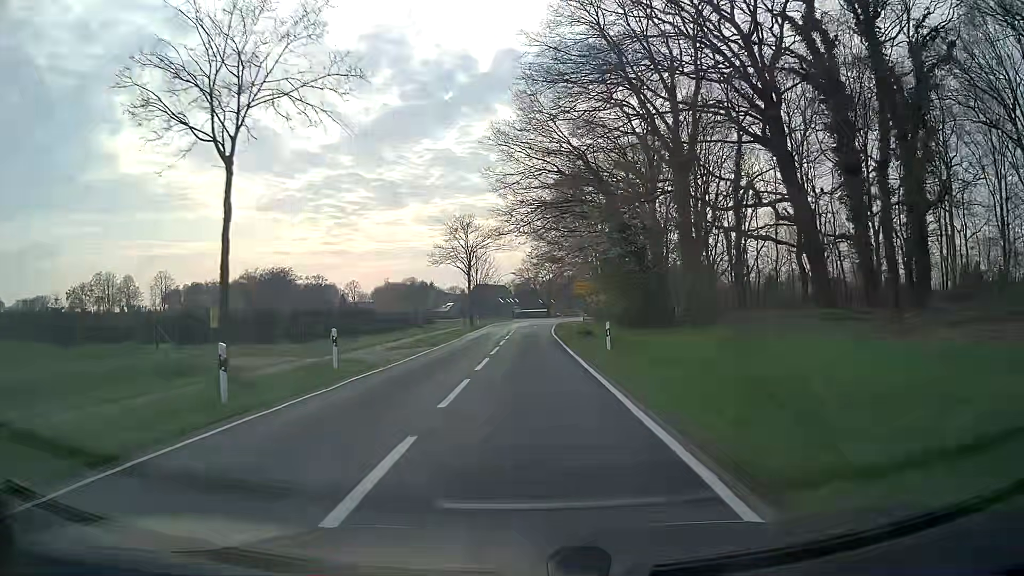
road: tertiary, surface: asphalt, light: Day
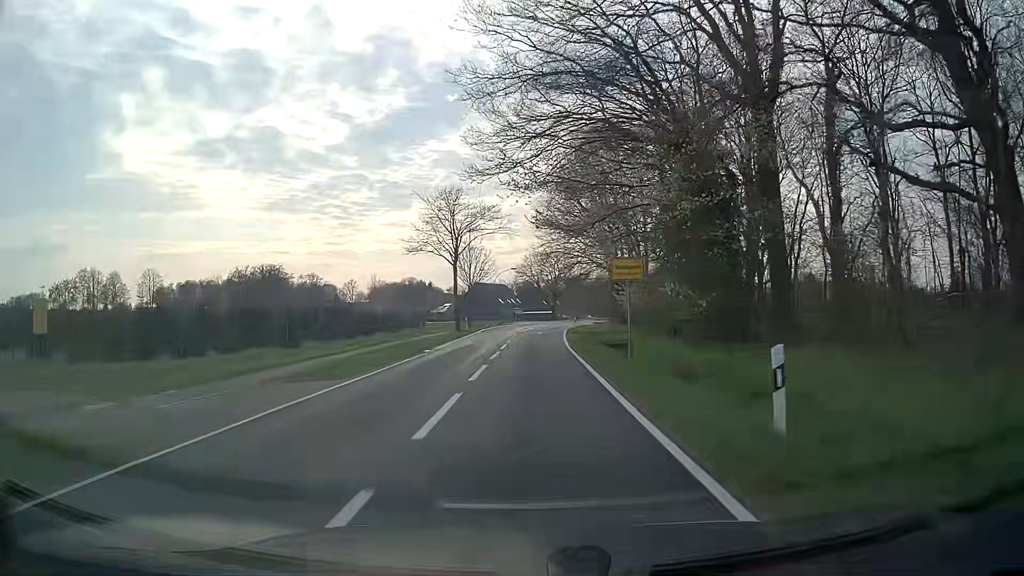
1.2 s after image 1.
(0.0, +15.2) m; 0°
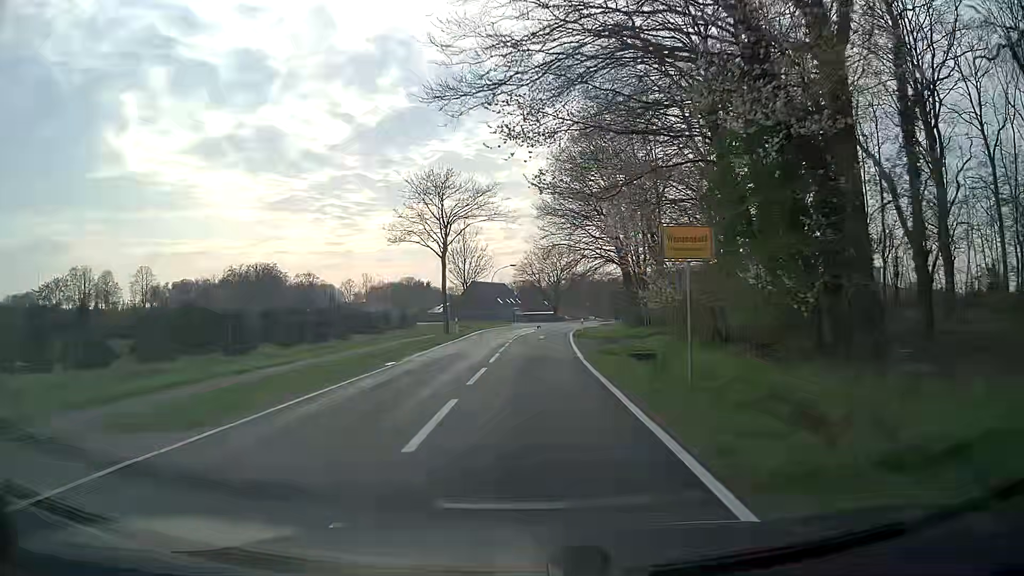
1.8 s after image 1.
(0.0, +7.3) m; 0°
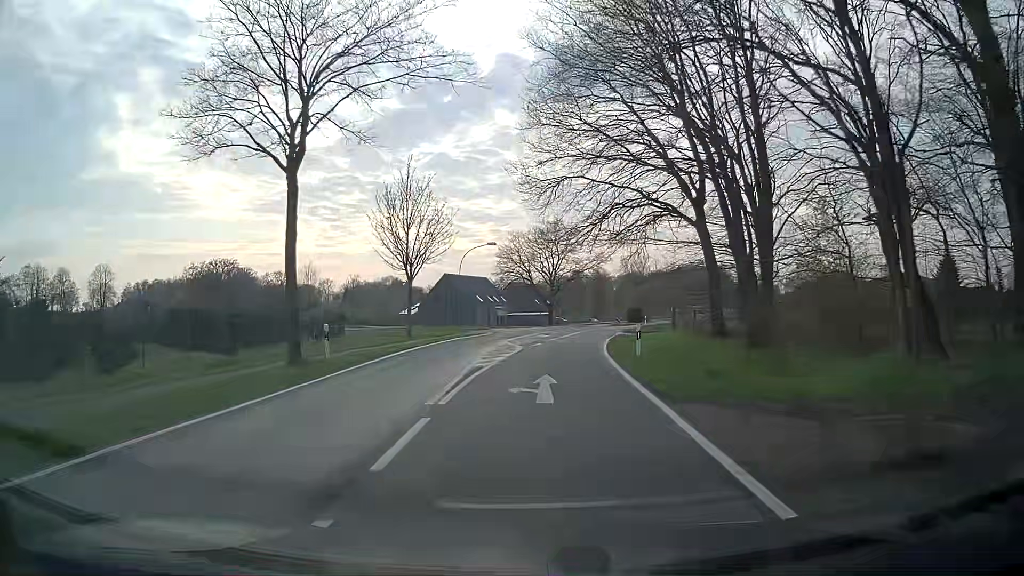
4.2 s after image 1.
(+0.2, +28.5) m; +2°
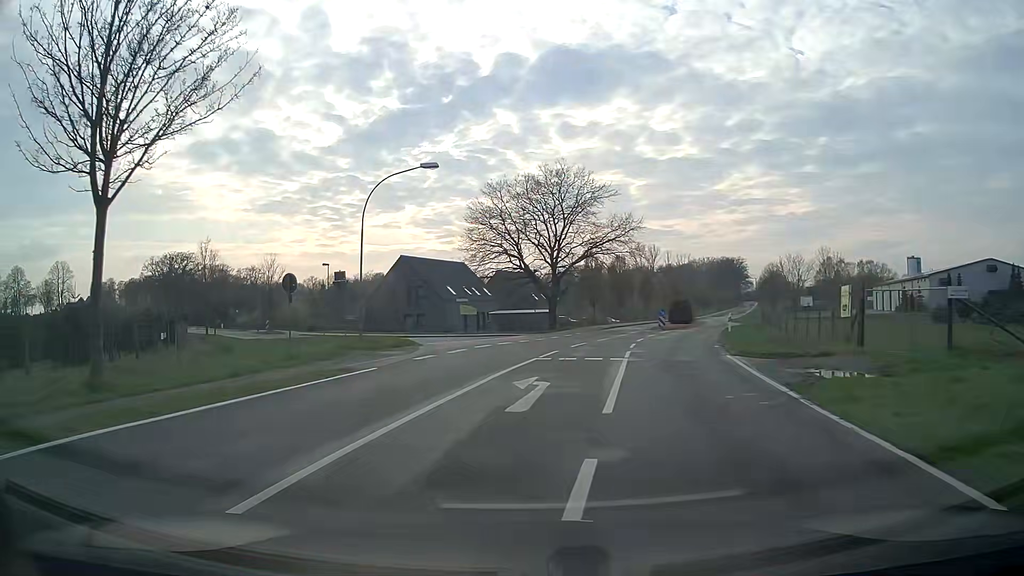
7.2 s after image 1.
(+0.3, +32.0) m; -2°
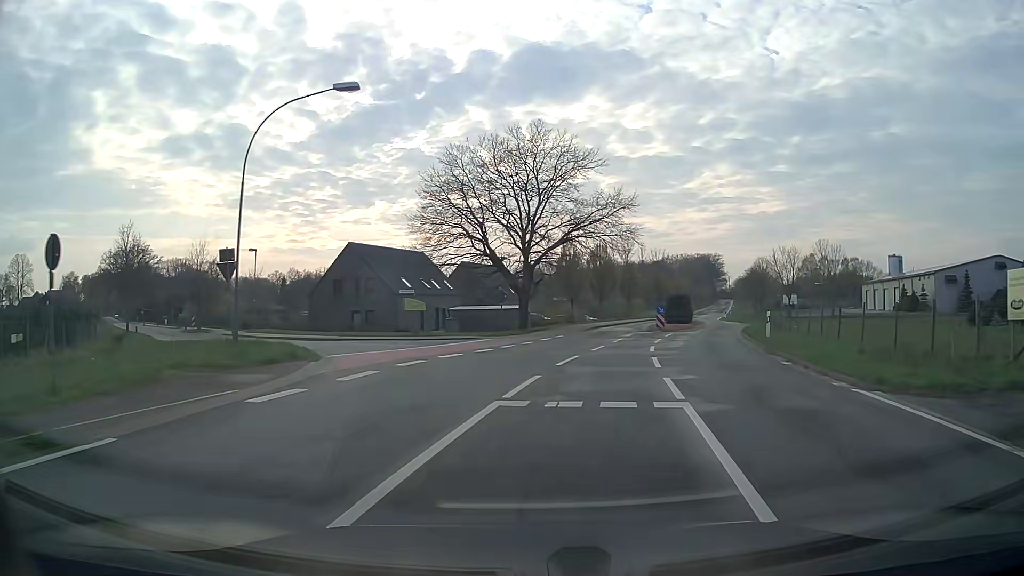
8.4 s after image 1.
(+0.2, +10.2) m; +3°
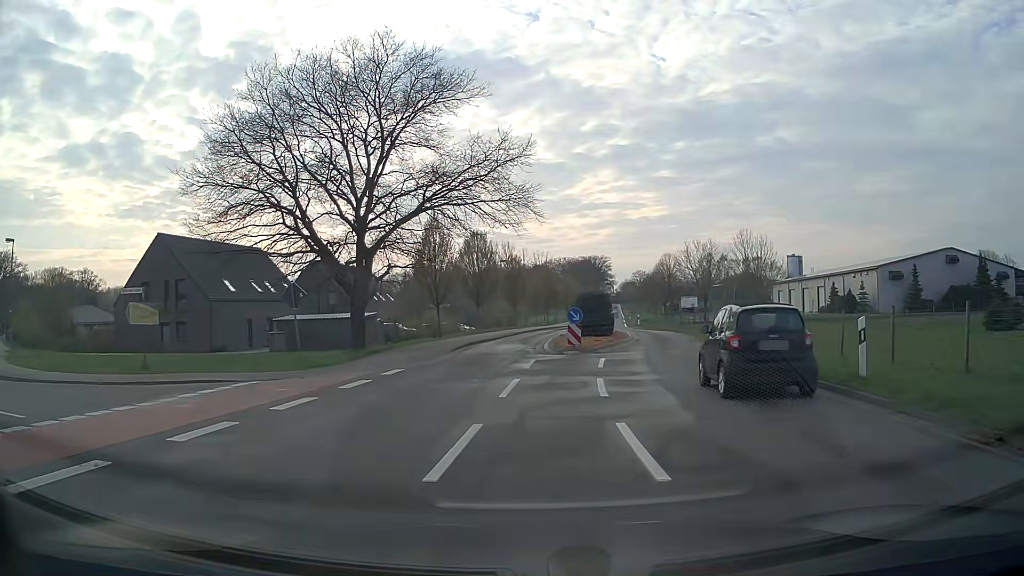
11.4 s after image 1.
(+1.6, +15.5) m; +11°
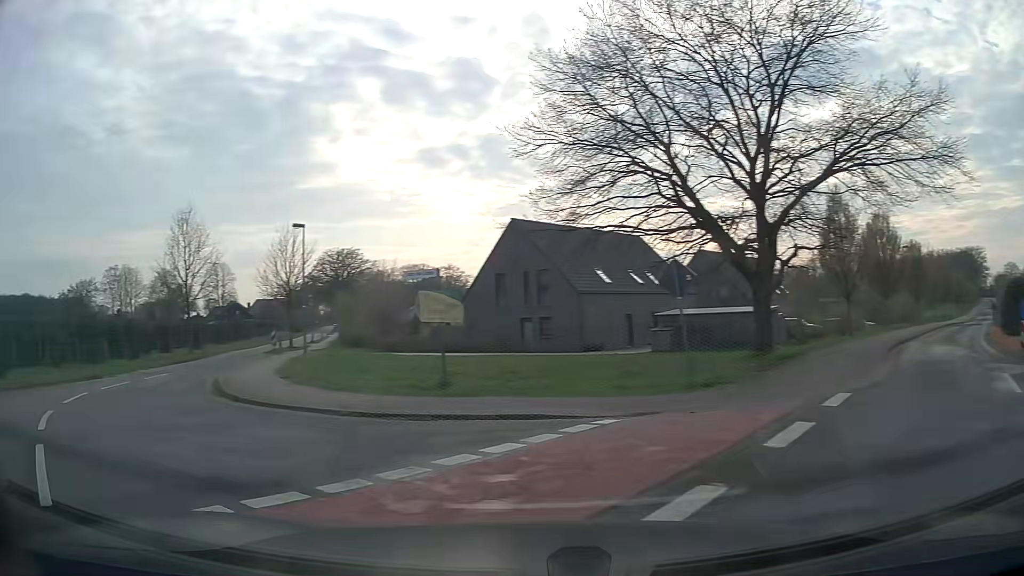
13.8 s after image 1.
(-1.2, +6.6) m; -33°
(-5, +9) (-10, +17) (-13, +26) (-17, +36) (-20, +45) (-23, +55) (-25, +65) (-27, +74) (-30, +84) (-33, +94) m
